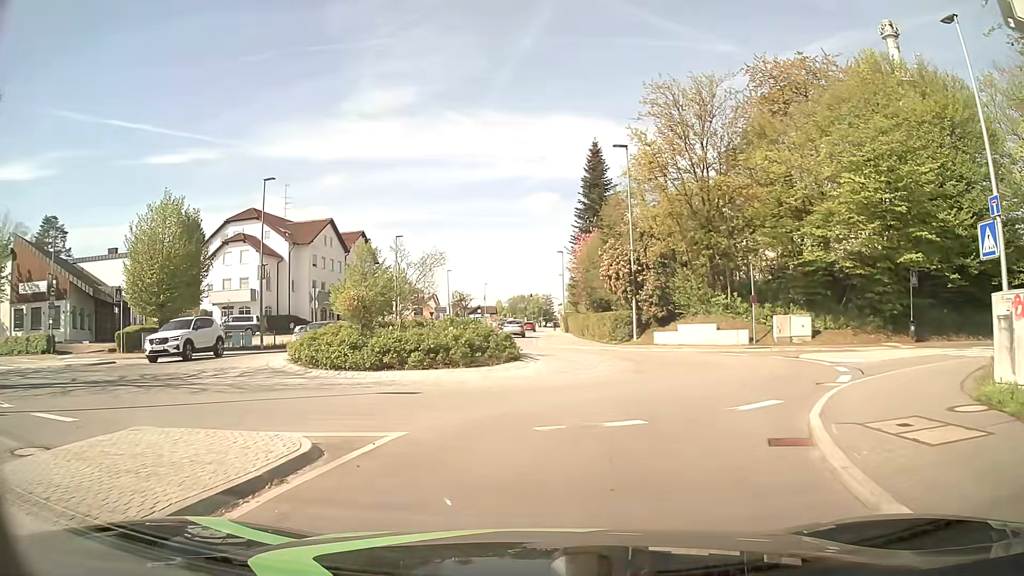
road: tertiary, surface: asphalt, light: Day
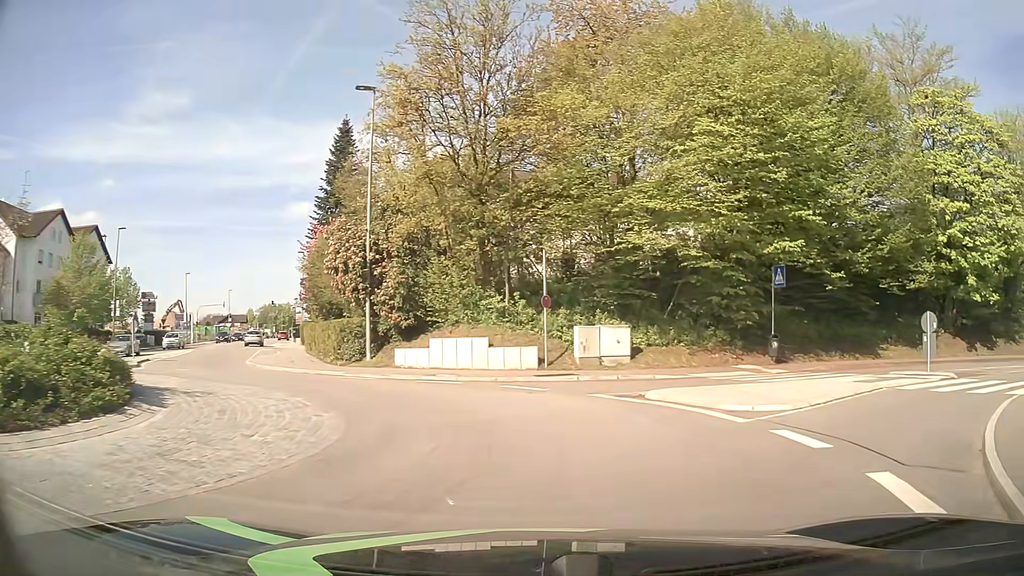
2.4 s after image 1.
(+1.5, +10.4) m; +20°
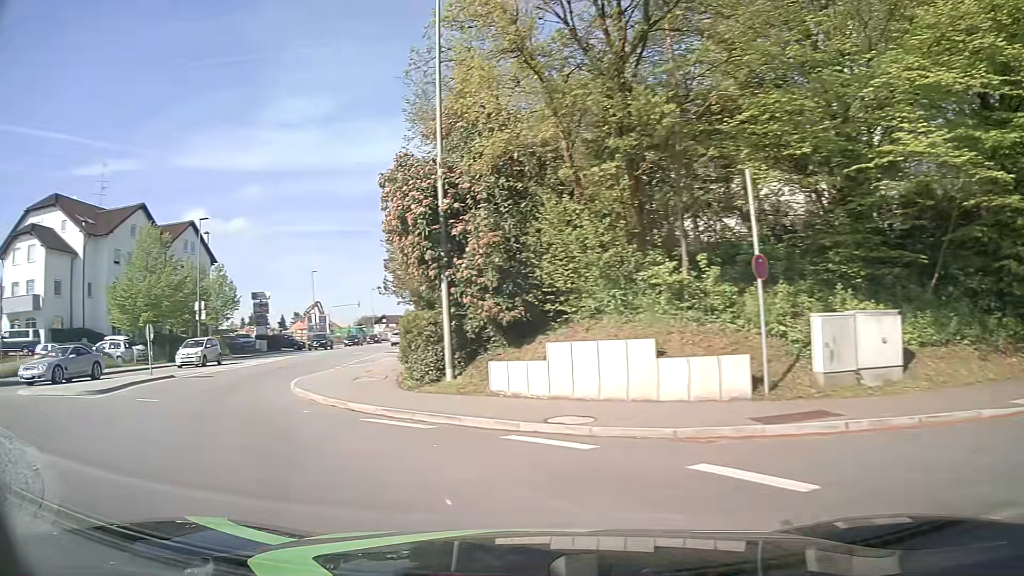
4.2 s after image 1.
(-0.1, +10.2) m; -13°
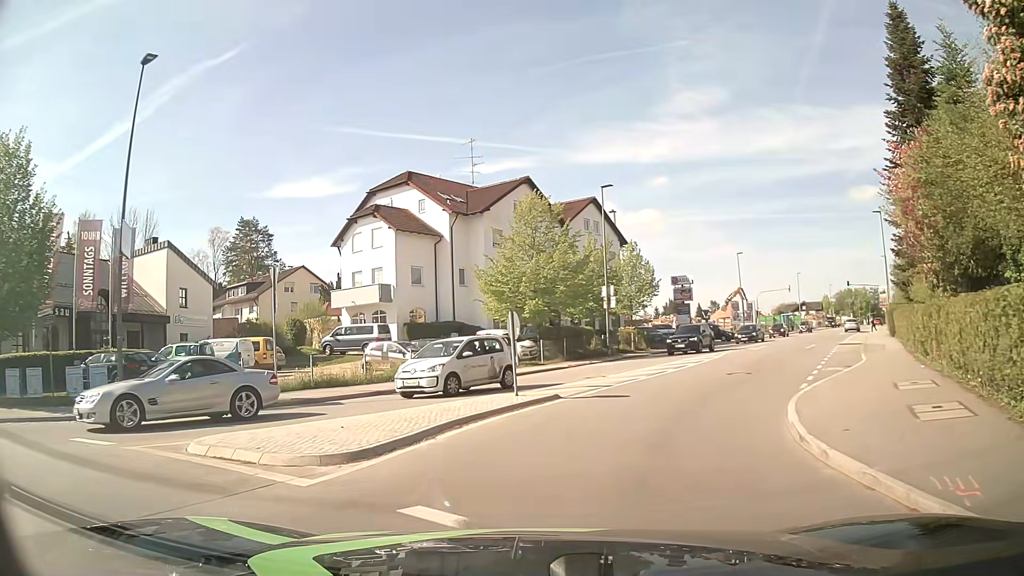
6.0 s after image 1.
(-3.6, +8.9) m; -36°
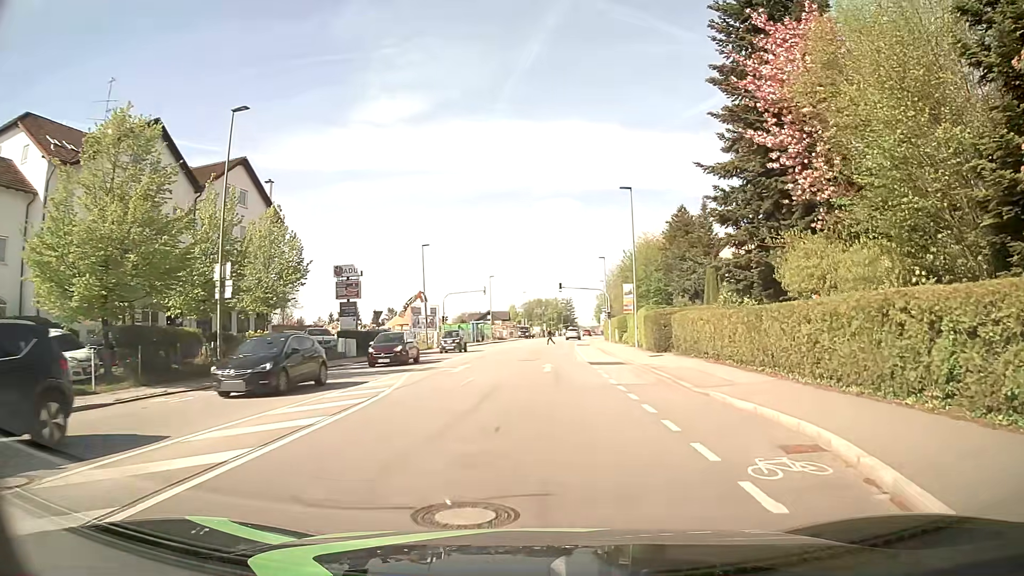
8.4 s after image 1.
(+3.0, +15.2) m; +26°
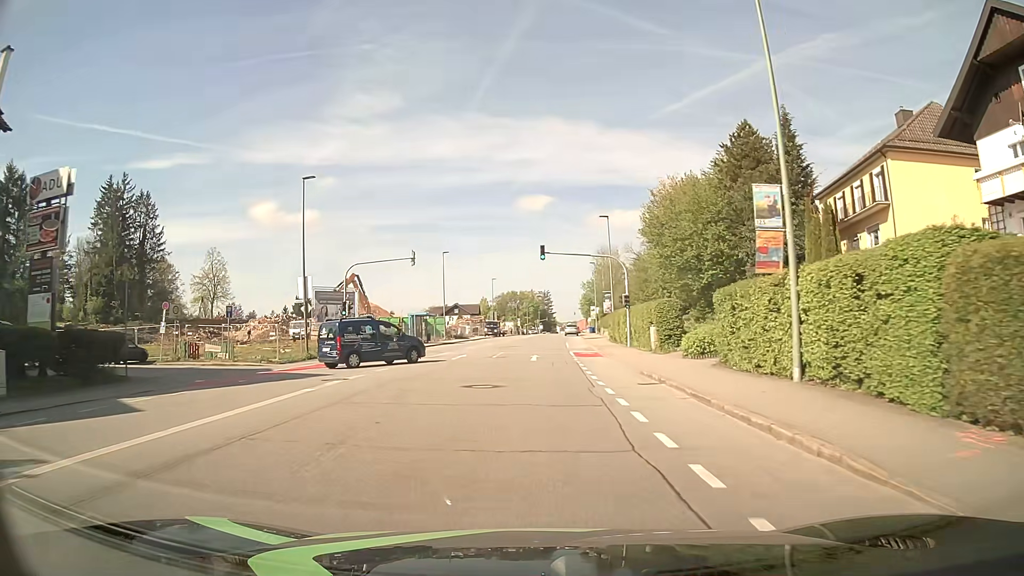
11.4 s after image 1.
(+0.9, +29.9) m; +3°
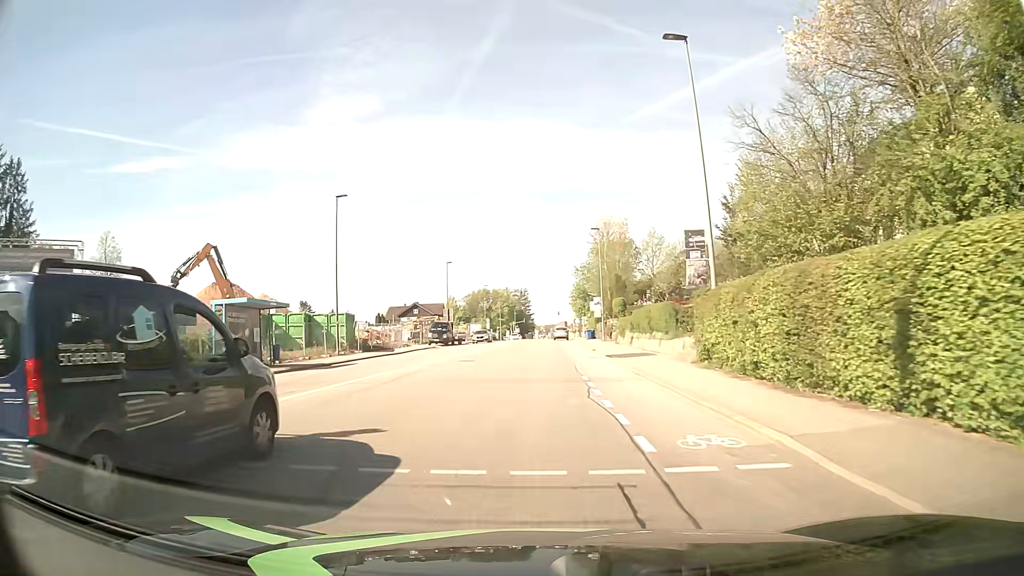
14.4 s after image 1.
(+0.4, +36.3) m; +1°
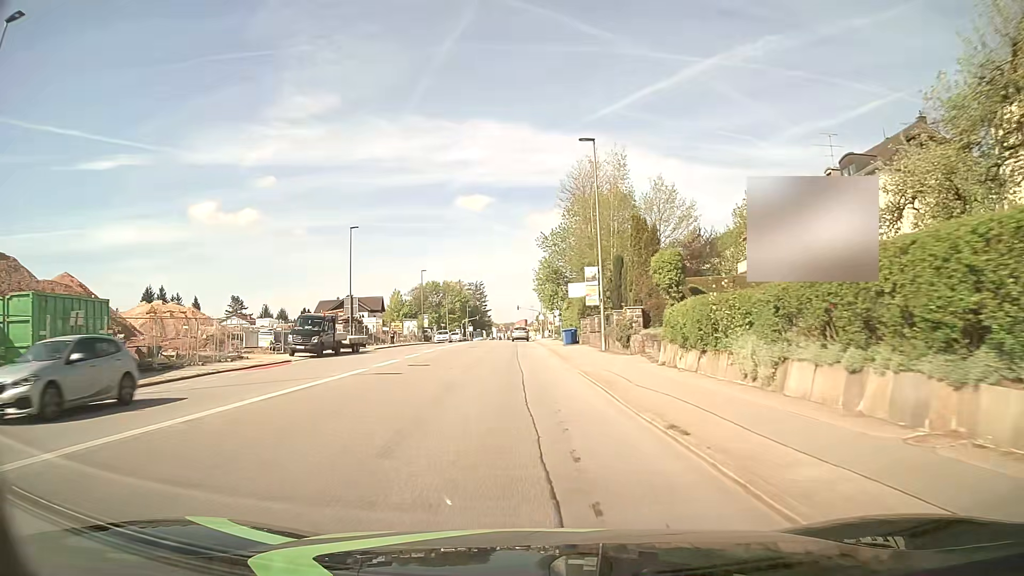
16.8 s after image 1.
(+1.2, +29.6) m; +4°
(0, +10) (0, +20) (-1, +30) (-1, +40) (-1, +50) (-1, +60) (-1, +70) (-2, +80) (-2, +90) (-2, +100) m
